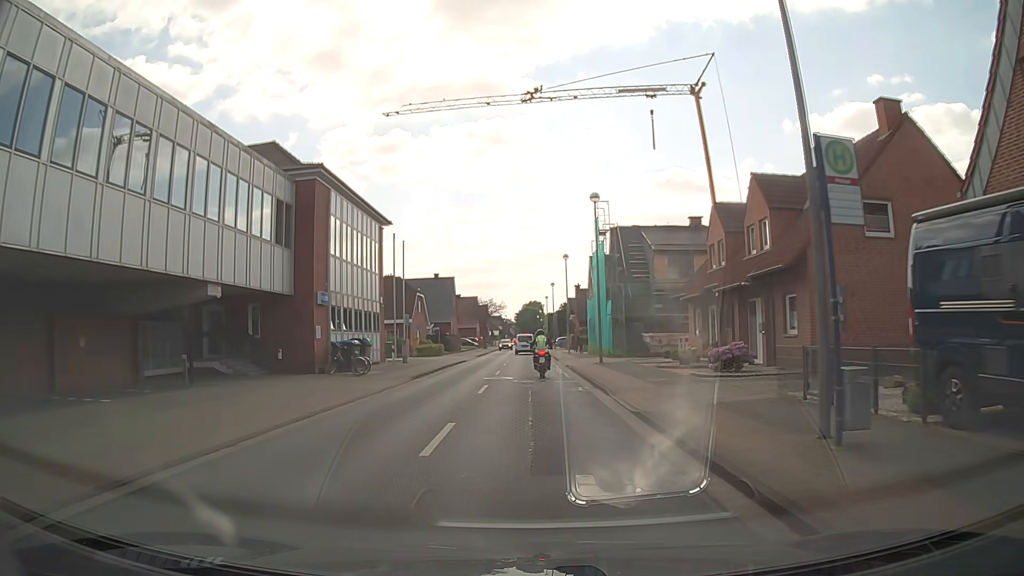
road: tertiary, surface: asphalt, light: Day
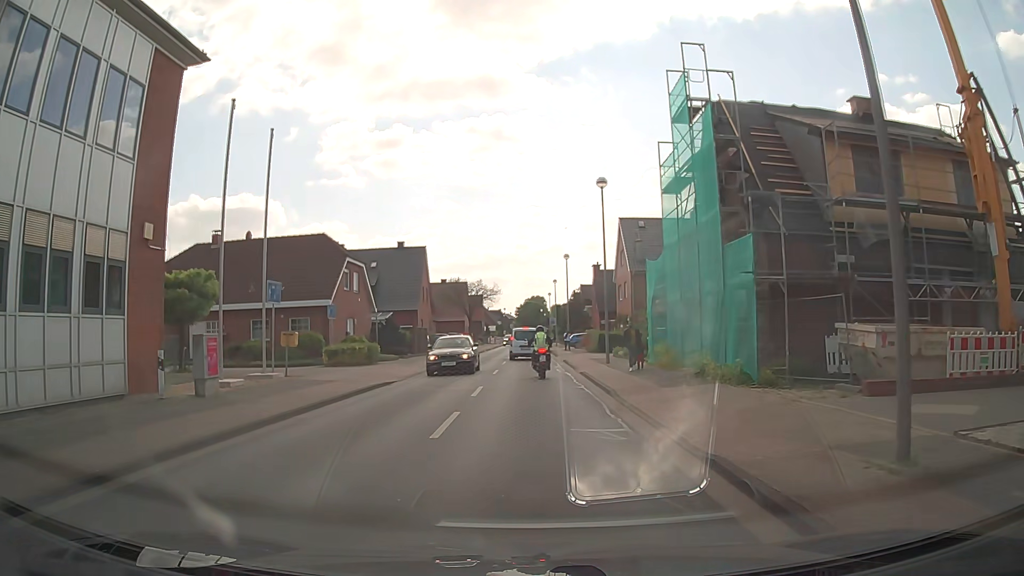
(-0.1, +25.6) m; -1°
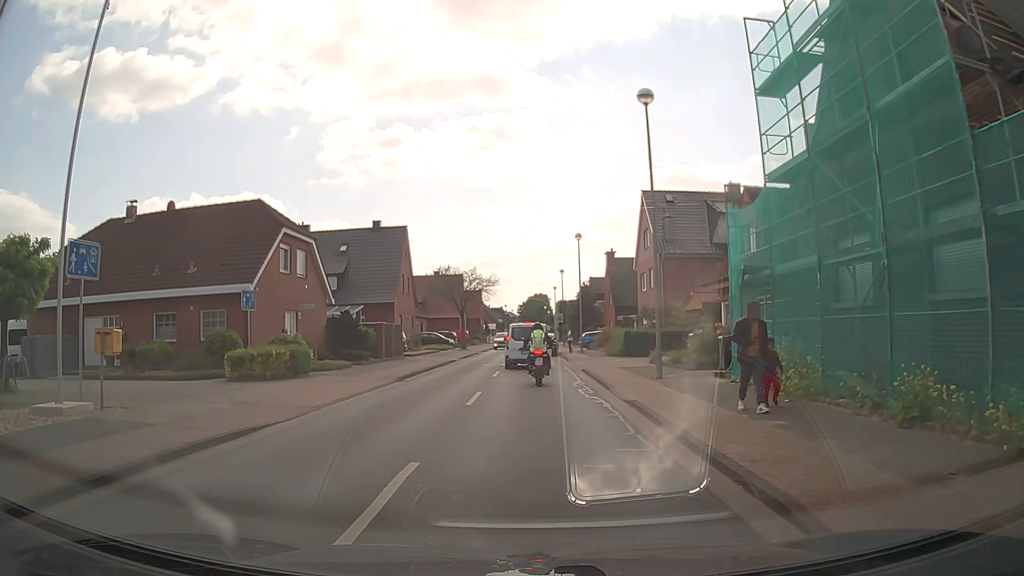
(+0.1, +10.7) m; +1°
